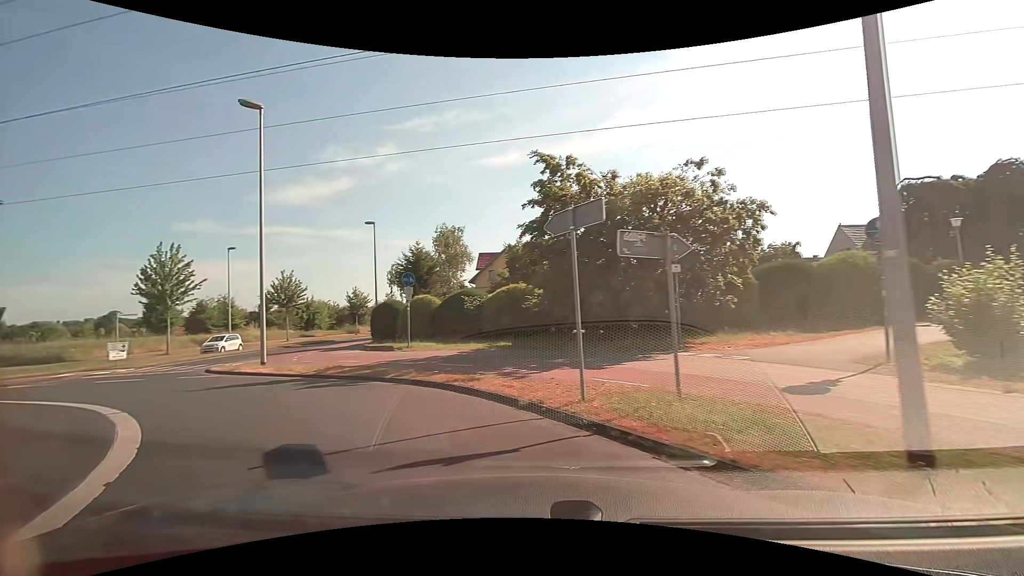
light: Day
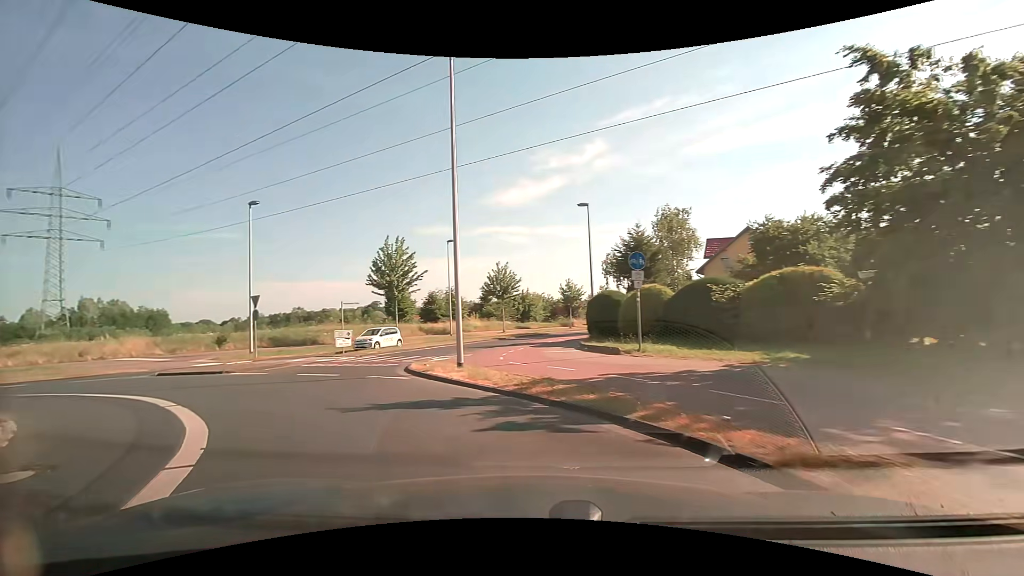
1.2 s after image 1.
(-1.2, +5.2) m; -25°
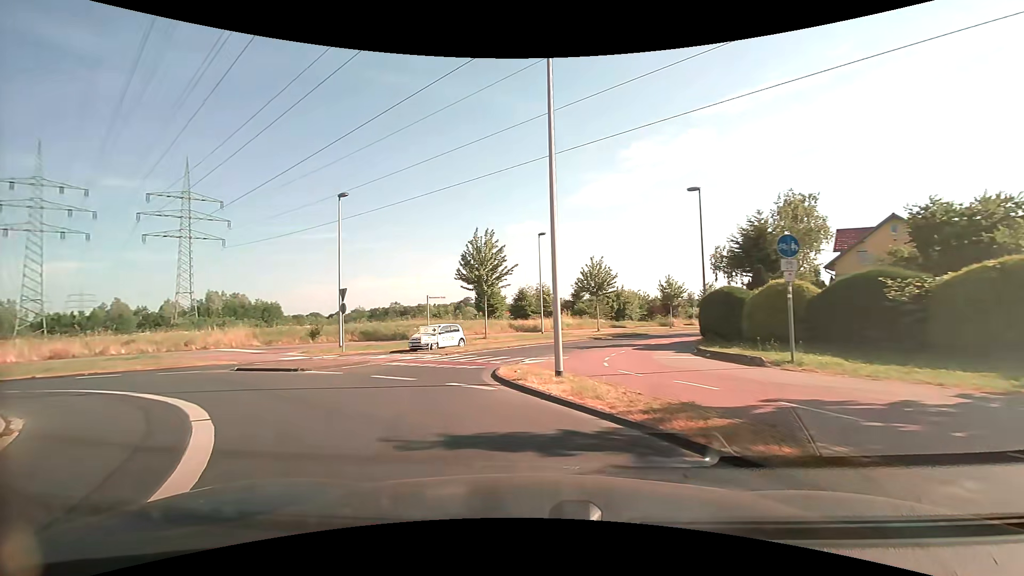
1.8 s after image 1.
(-0.3, +2.7) m; -10°
(-2, +10) (-4, +20) (-1, +29) (+4, +38) (+10, +46) (+16, +54) (+22, +62) (+28, +70) (+34, +78) (+40, +86) m
